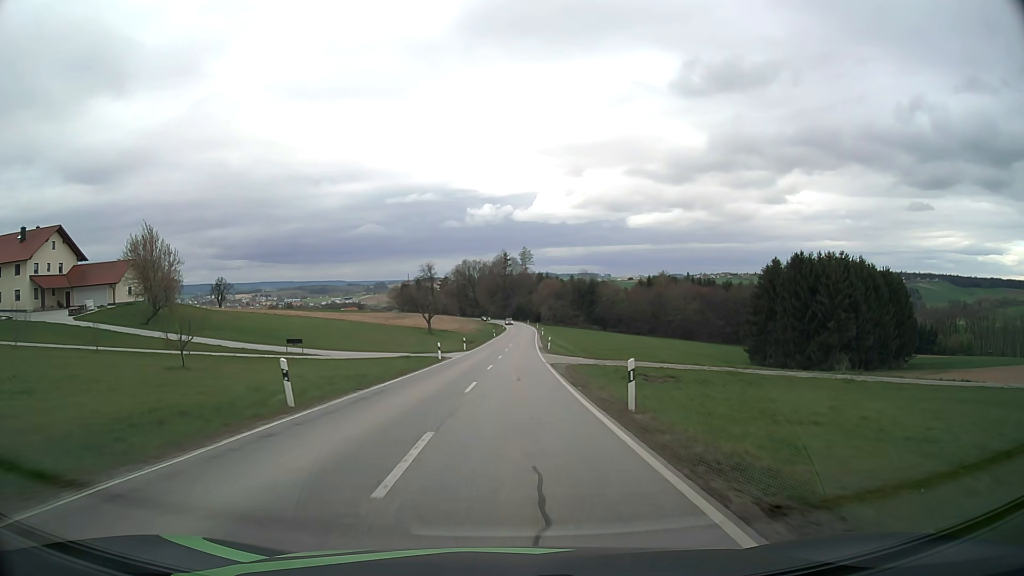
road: secondary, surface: asphalt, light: Day
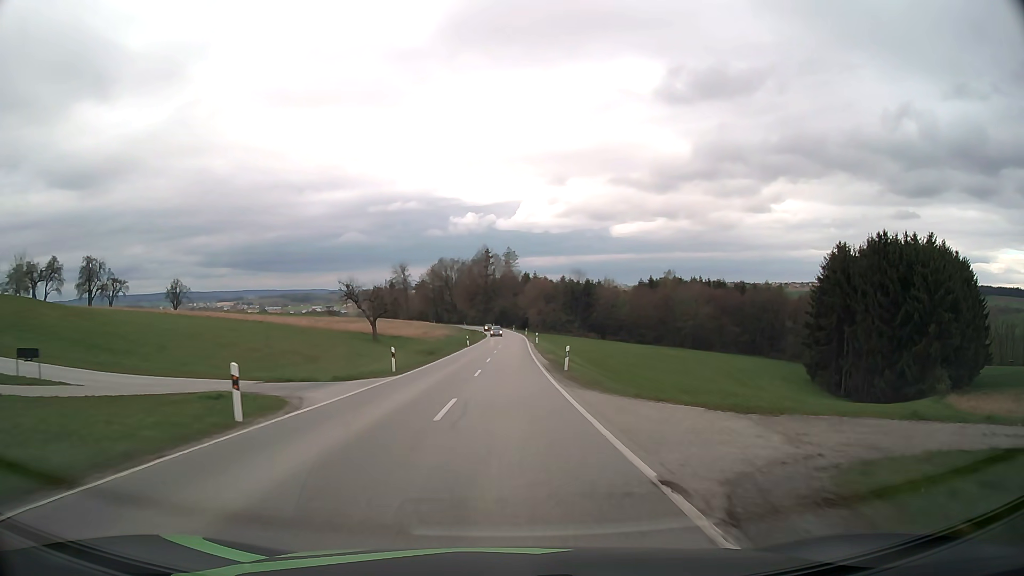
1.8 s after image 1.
(+0.5, +29.3) m; +2°
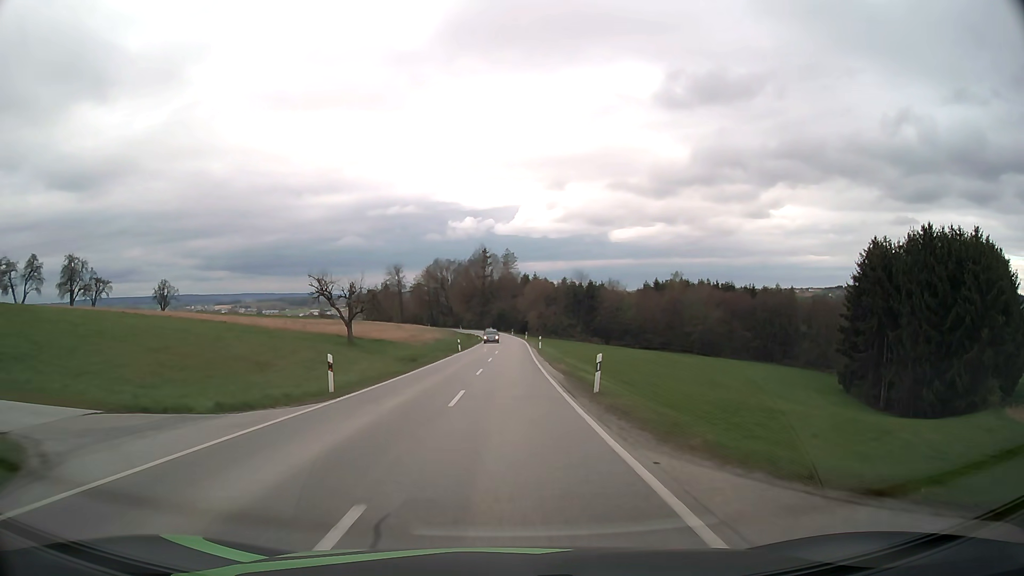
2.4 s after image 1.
(0.0, +9.9) m; 0°
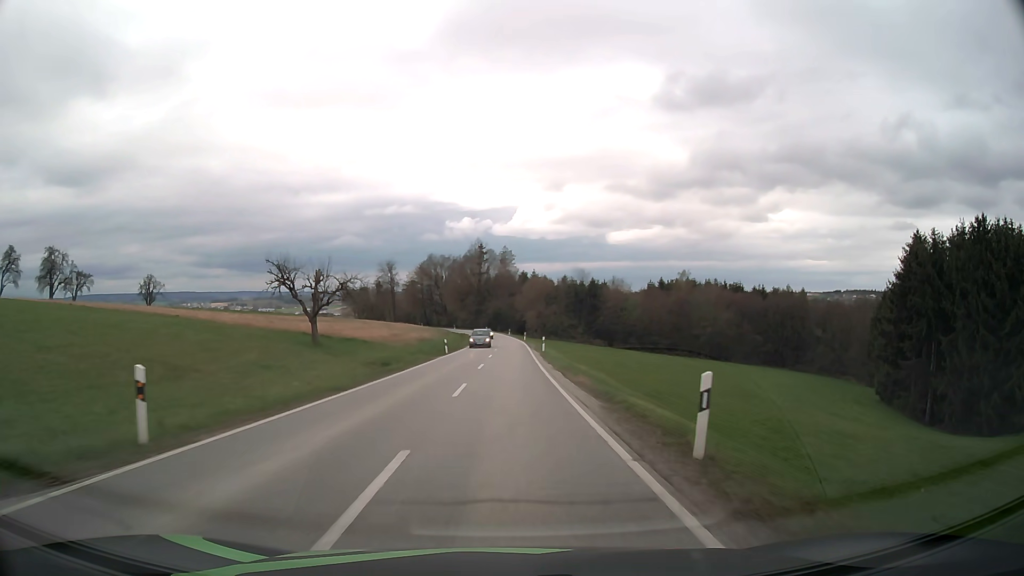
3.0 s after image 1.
(0.0, +9.9) m; 0°
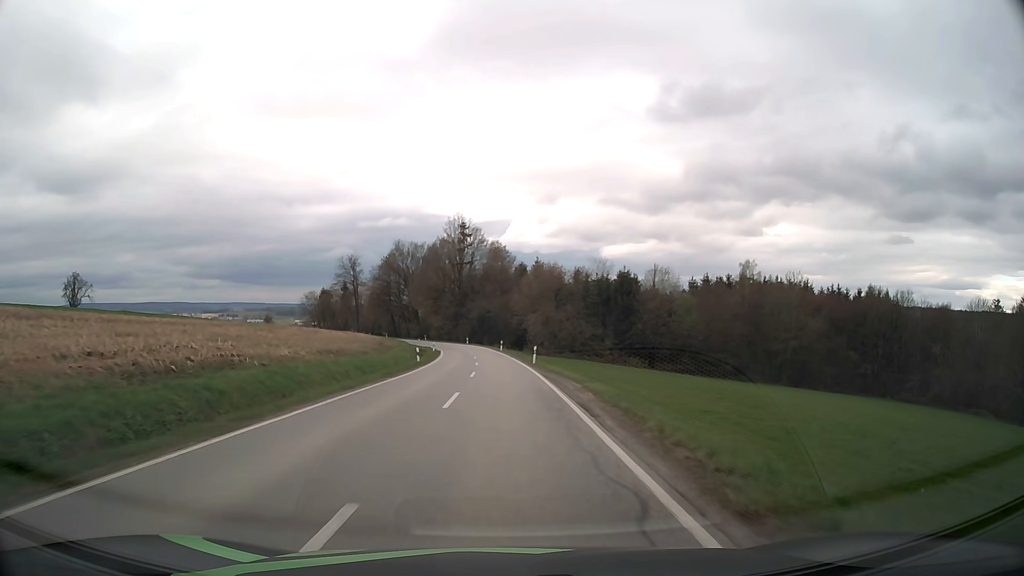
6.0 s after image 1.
(+0.5, +49.2) m; 0°
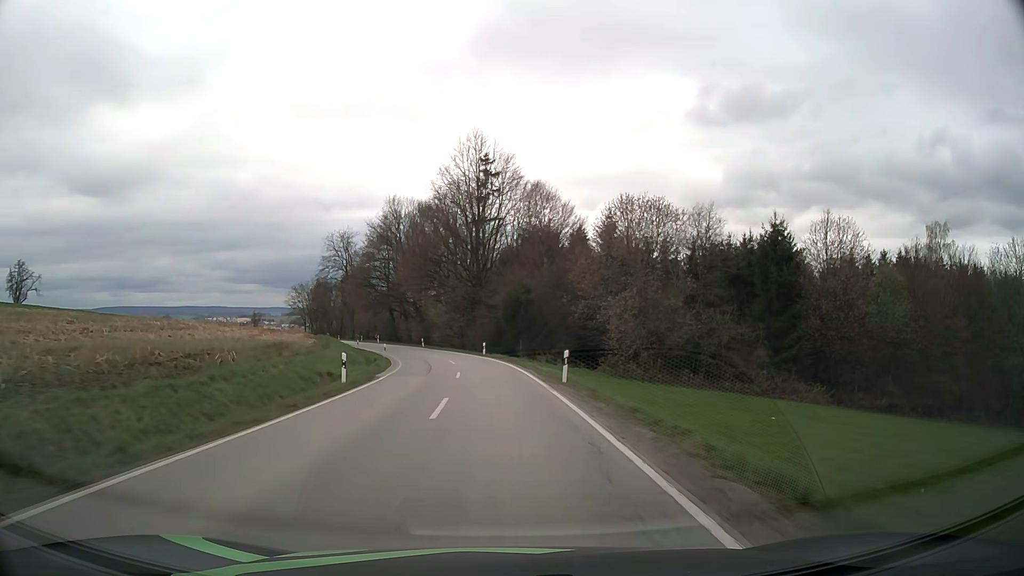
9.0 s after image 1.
(-0.7, +49.0) m; -3°
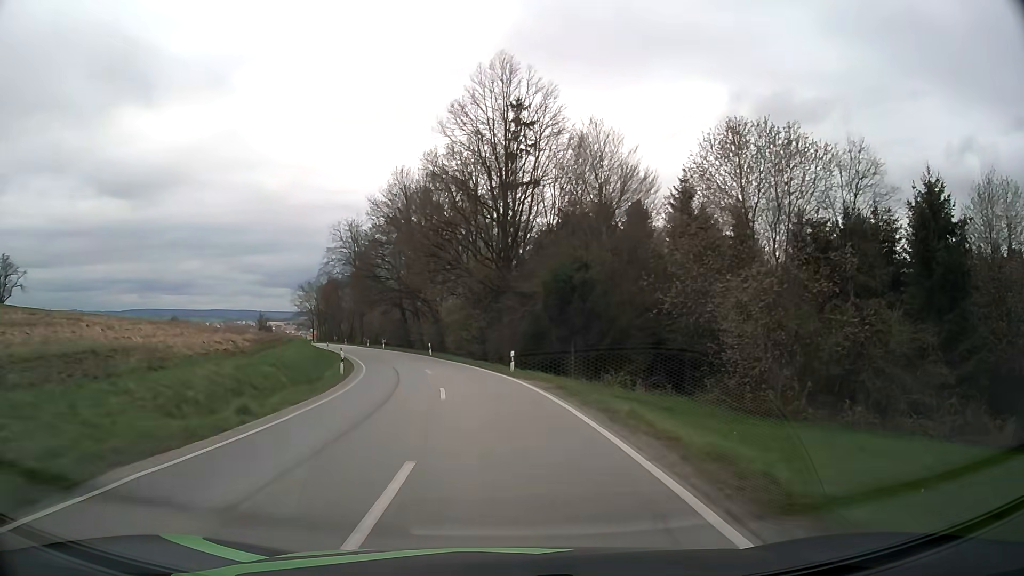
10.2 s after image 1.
(-0.4, +19.7) m; -2°
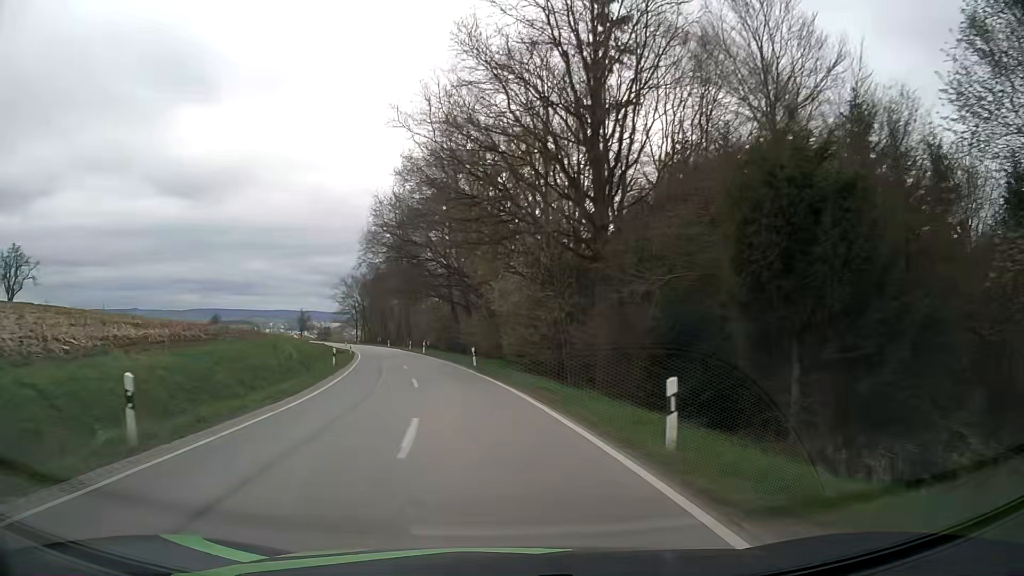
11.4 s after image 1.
(-0.9, +19.7) m; -6°
(0, +10) (-1, +20) (-3, +30) (-5, +40) (-7, +49) (-9, +59) (-11, +69) (-13, +79) (-16, +88) (-19, +98) m
